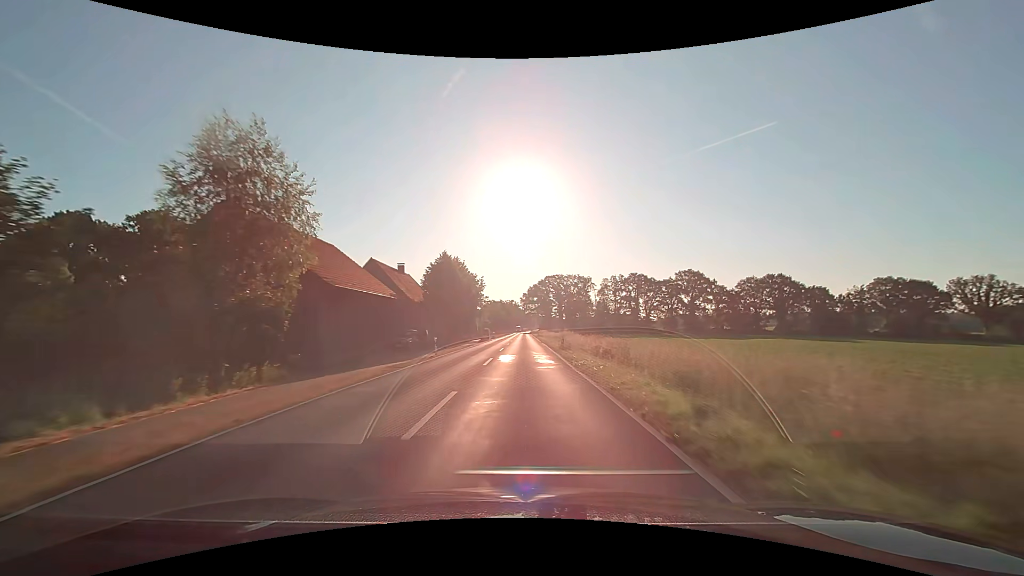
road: secondary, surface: asphalt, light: Day
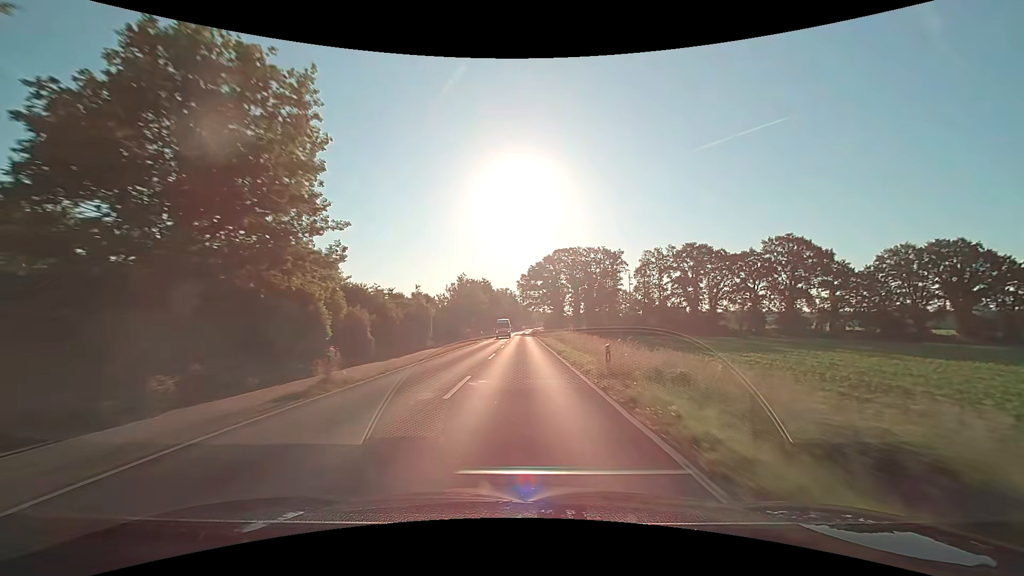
(0.0, +69.0) m; 0°
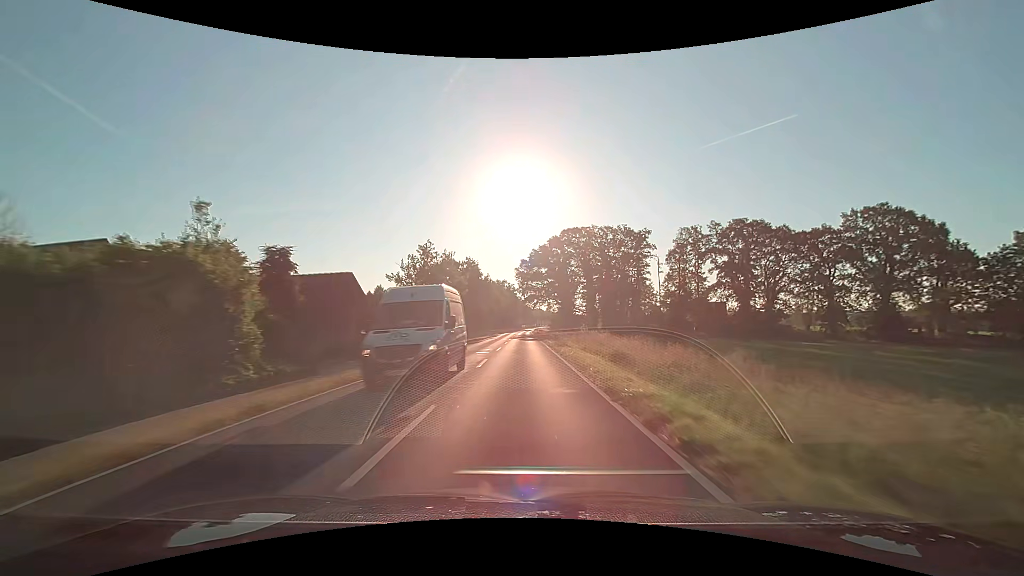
(0.0, +29.4) m; 0°
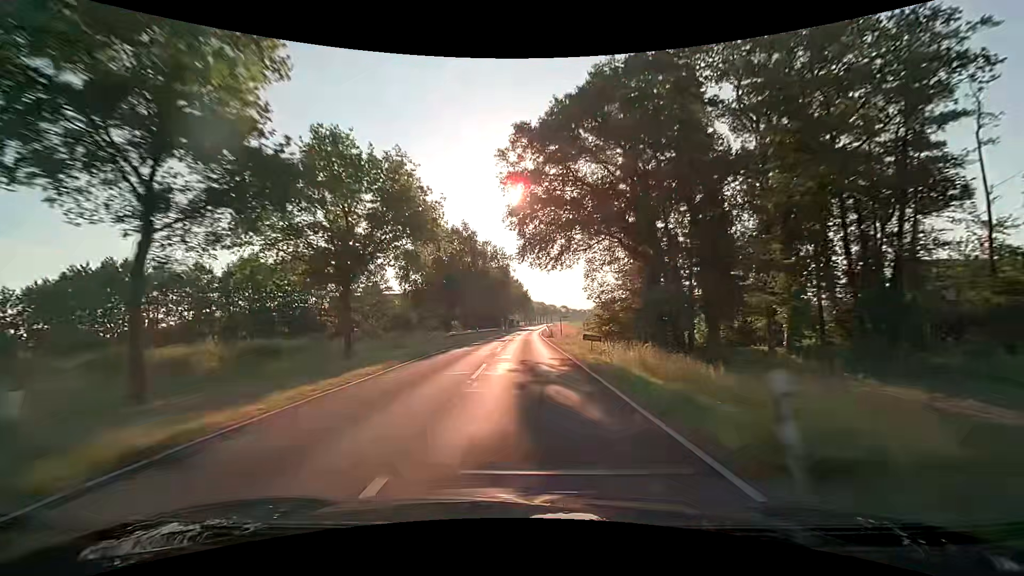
(-0.3, +76.1) m; 0°
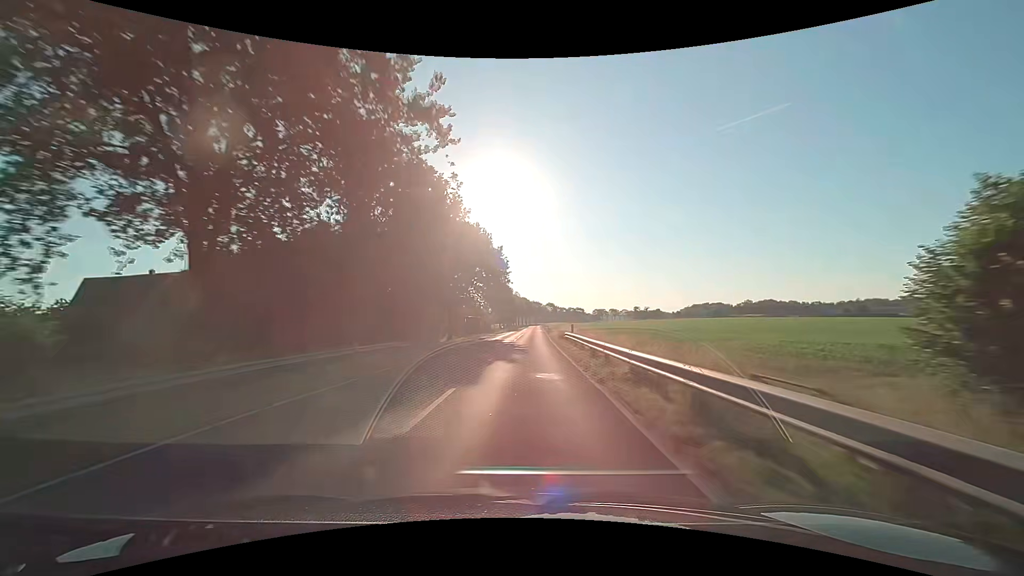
(+1.1, +77.8) m; +2°
(0, +10) (0, +20) (0, +30) (+1, +40) (+1, +50) (+1, +60) (+1, +70) (+2, +80) (+2, +90) (+2, +100) m
